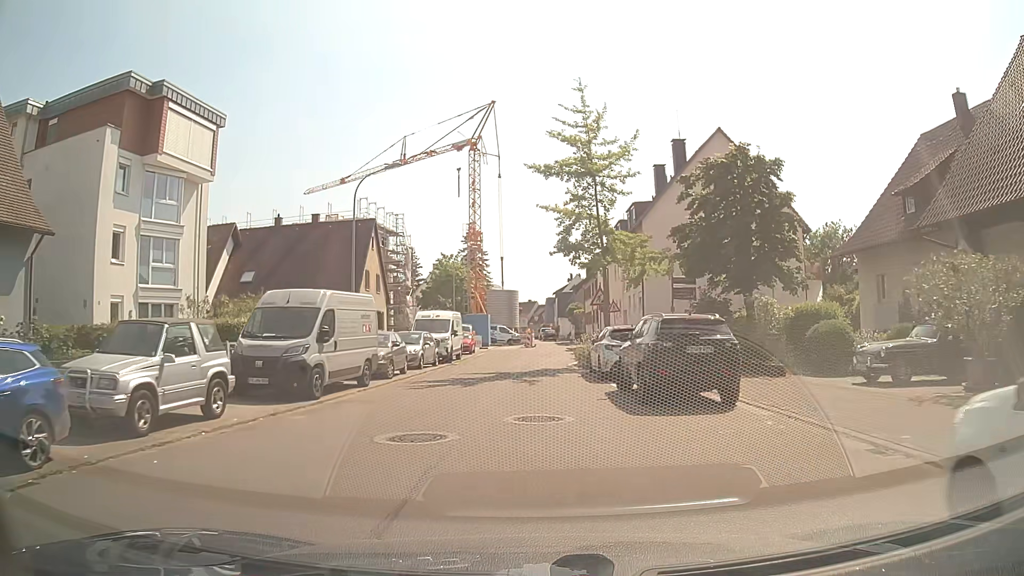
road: residential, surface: asphalt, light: Day
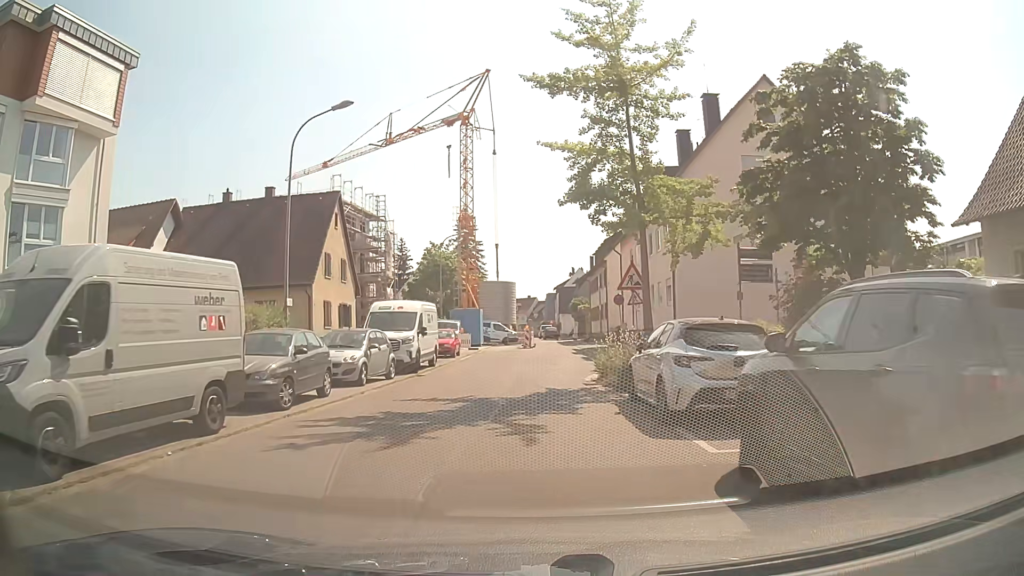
(-0.1, +8.8) m; 0°
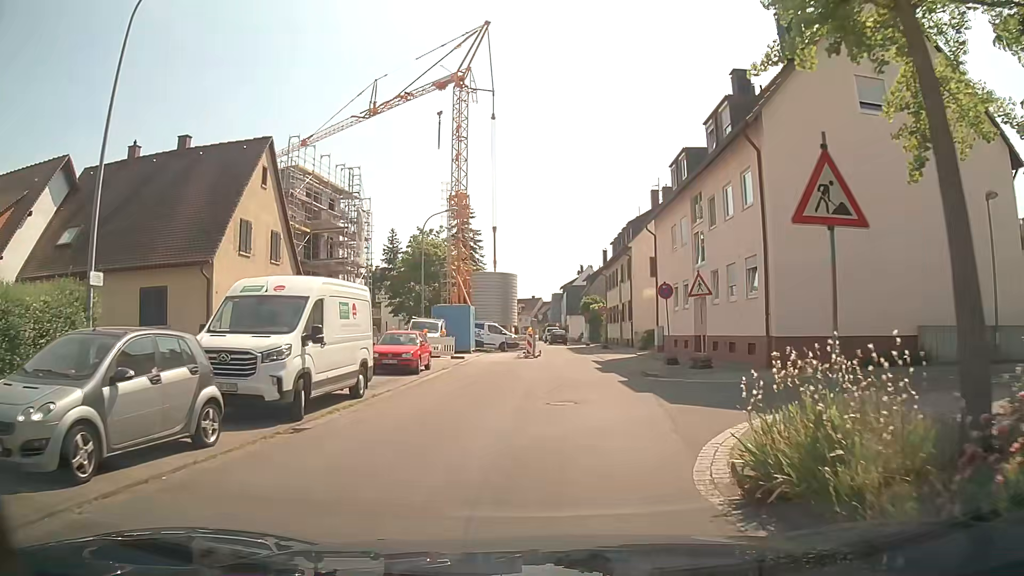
(-0.1, +11.6) m; -2°
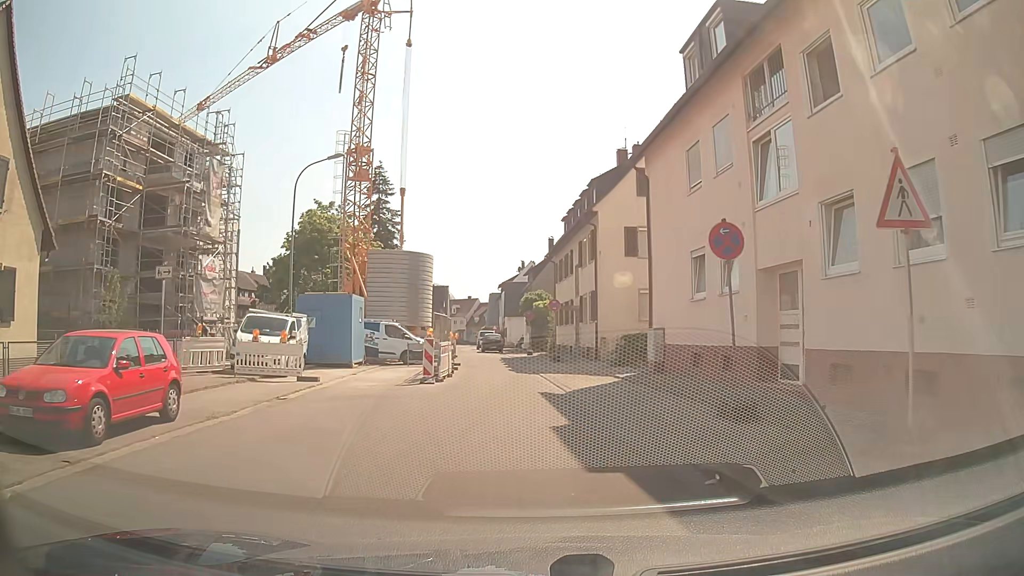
(+1.2, +14.7) m; +5°
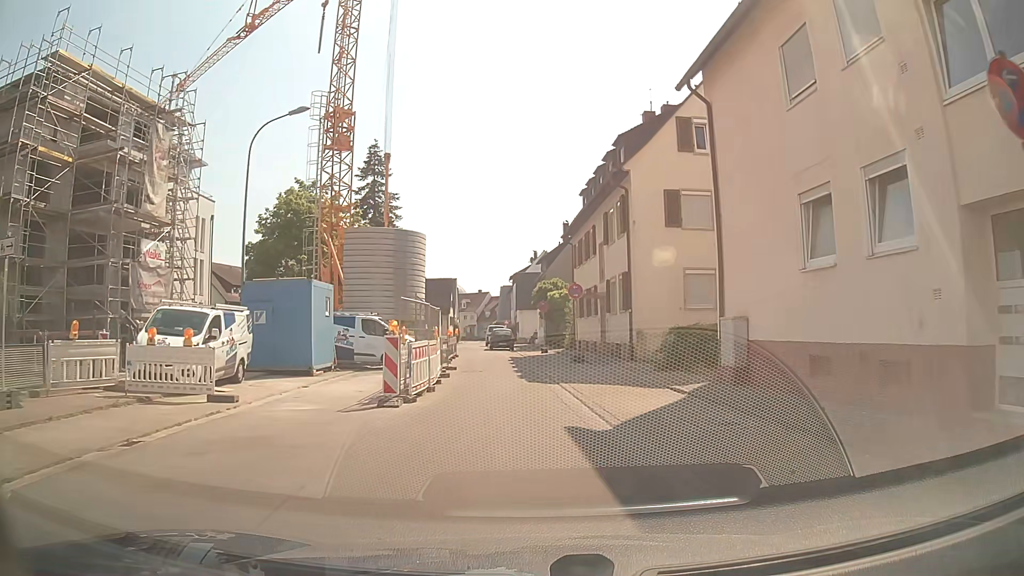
(0.0, +6.8) m; 0°
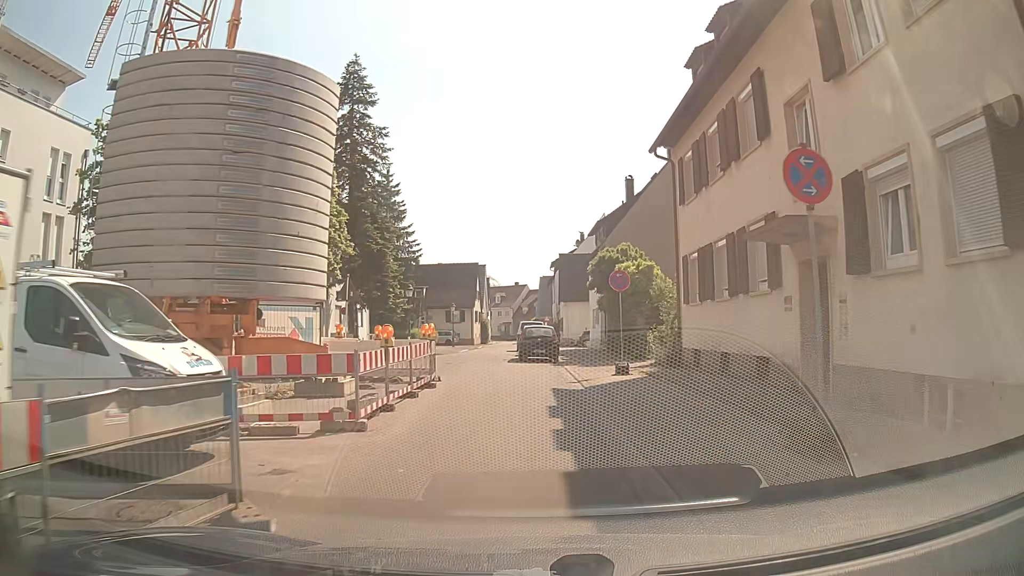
(-0.8, +19.5) m; -3°
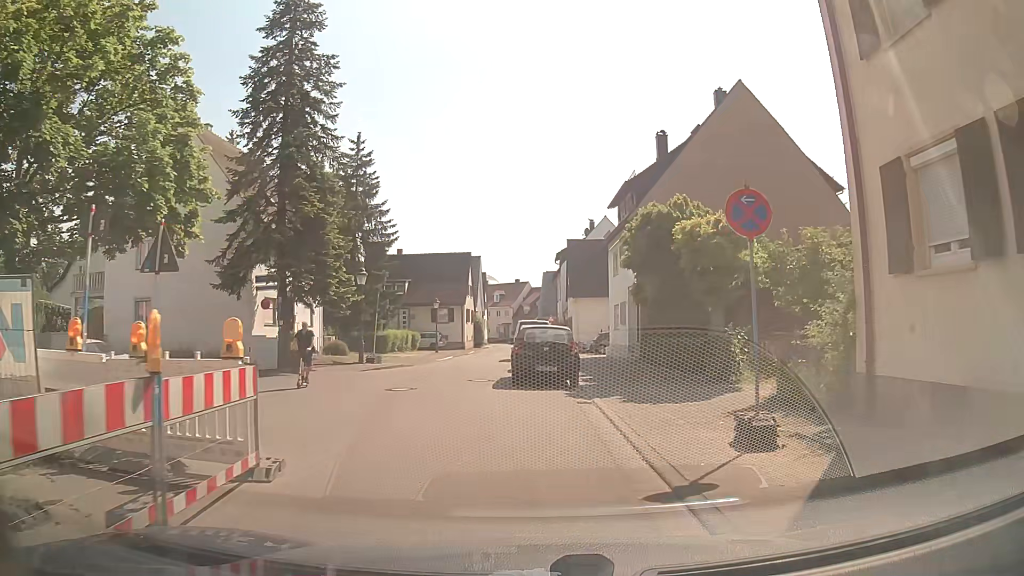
(-0.1, +11.6) m; -1°
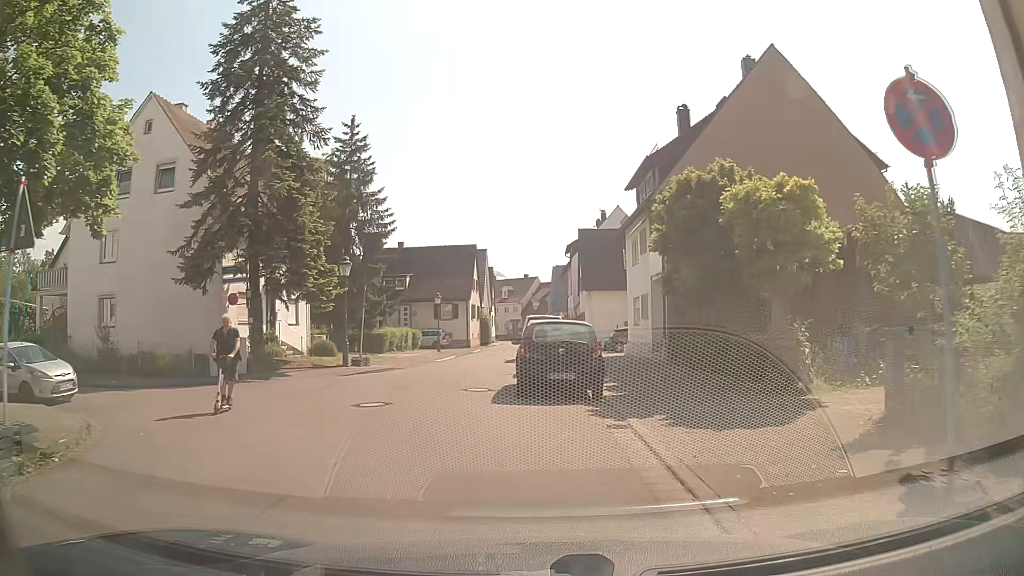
(0.0, +3.8) m; 0°
